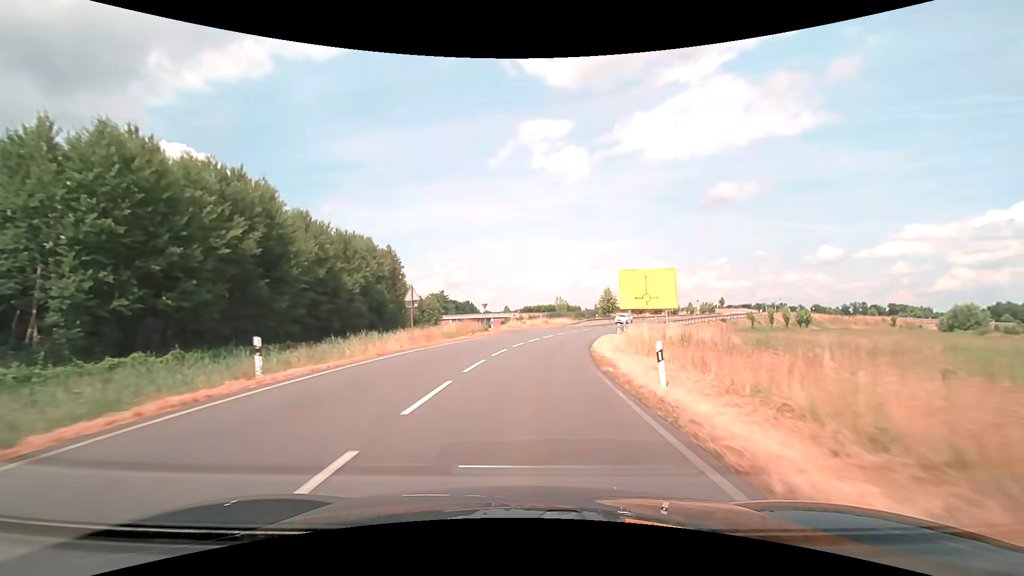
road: secondary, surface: asphalt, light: Day
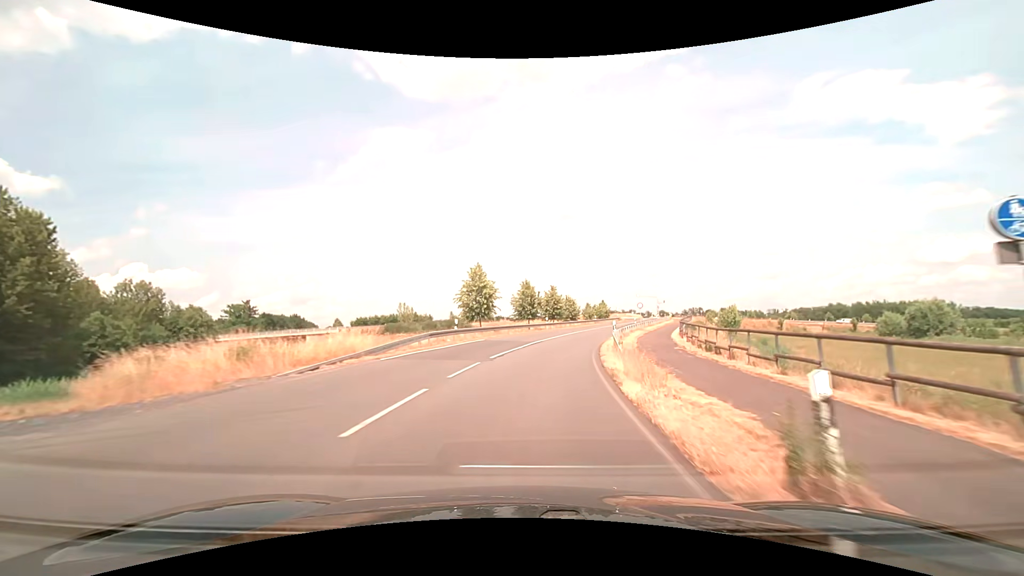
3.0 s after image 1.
(+6.3, +48.2) m; +16°
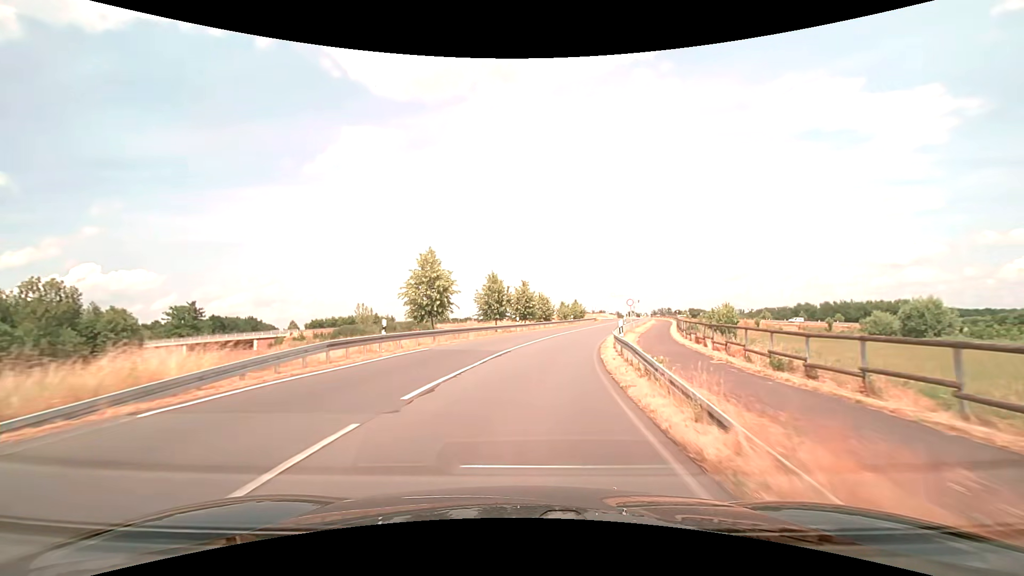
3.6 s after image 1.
(+0.3, +9.3) m; +4°
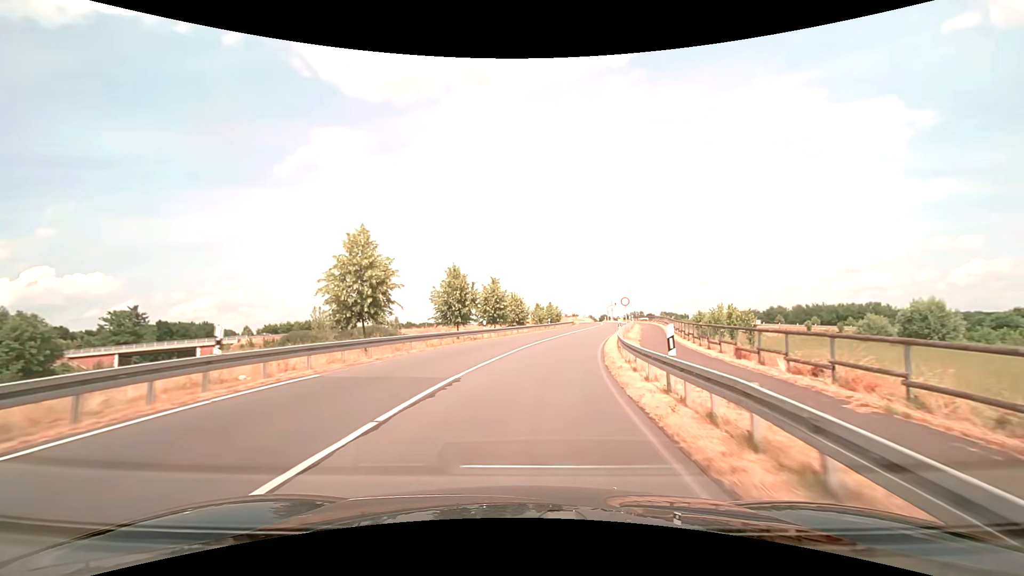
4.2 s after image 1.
(+0.2, +8.8) m; +3°
